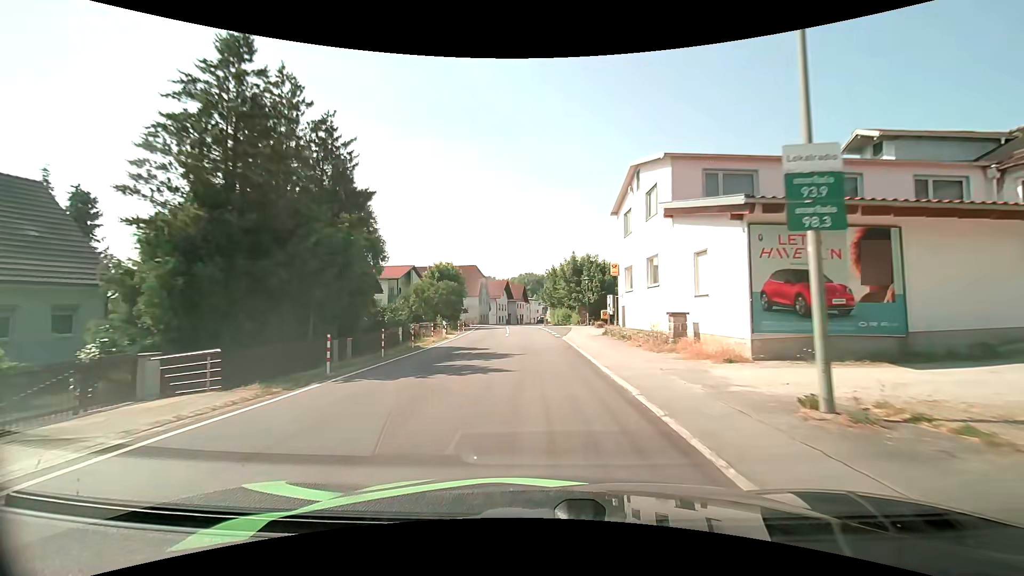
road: secondary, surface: asphalt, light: Day
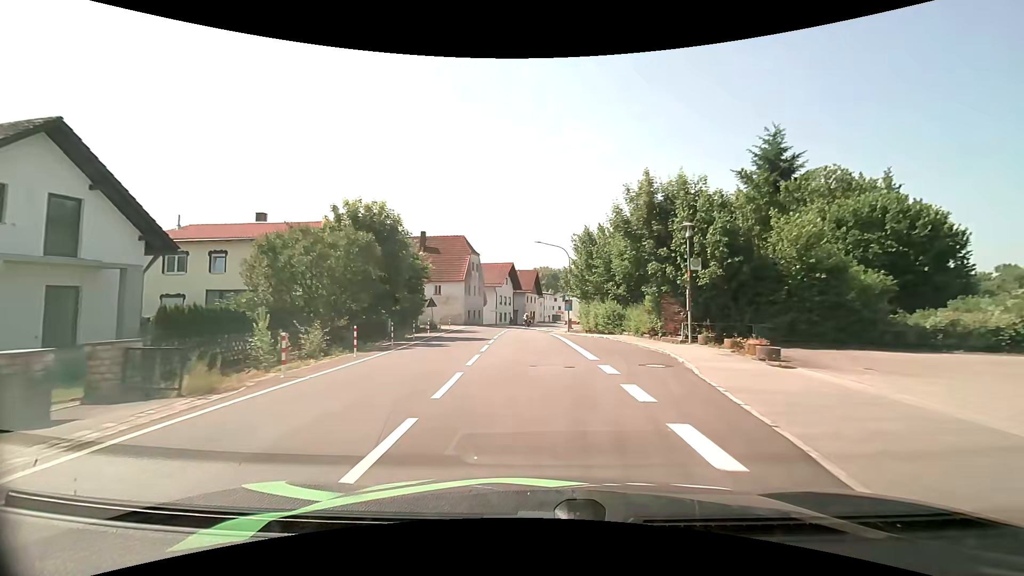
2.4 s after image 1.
(-0.4, +28.2) m; -1°
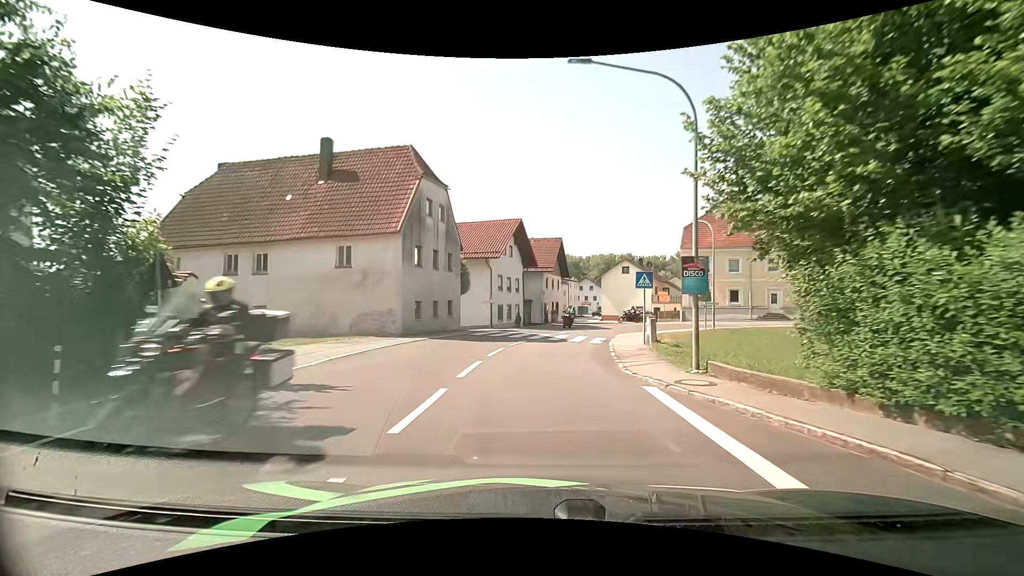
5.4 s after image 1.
(-0.6, +28.8) m; -2°
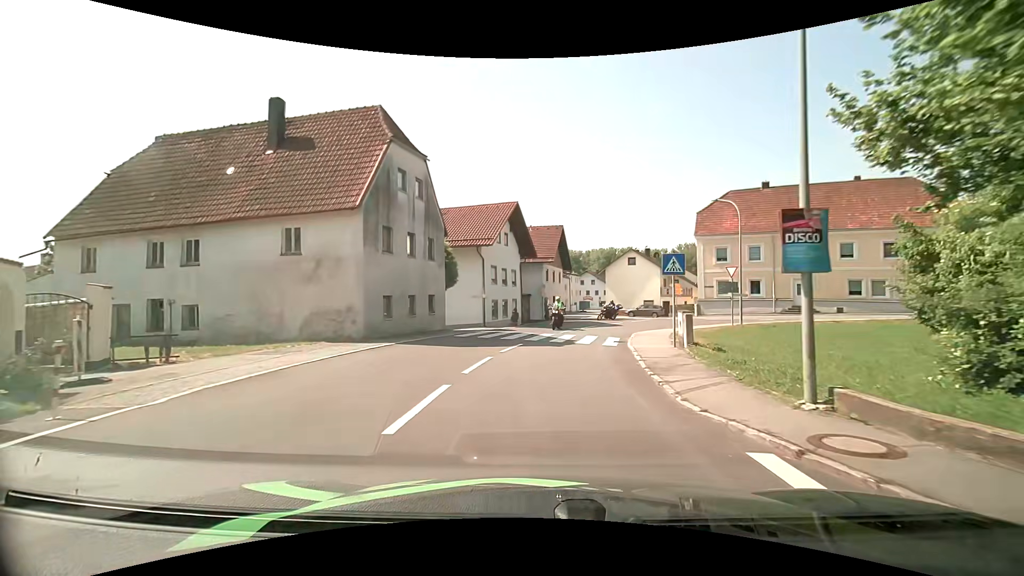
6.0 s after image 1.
(0.0, +4.7) m; 0°
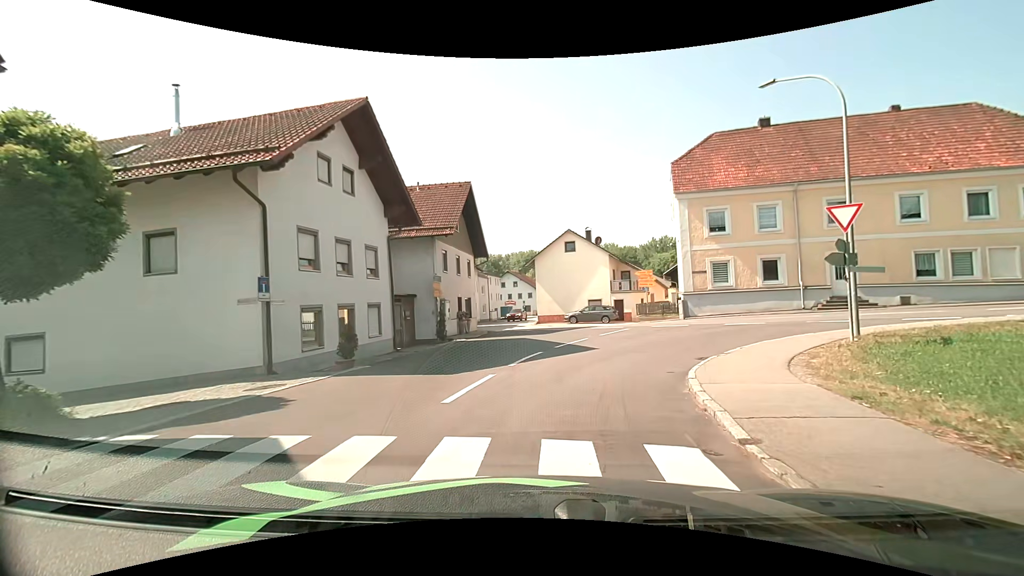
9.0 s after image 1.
(+1.1, +18.1) m; +8°
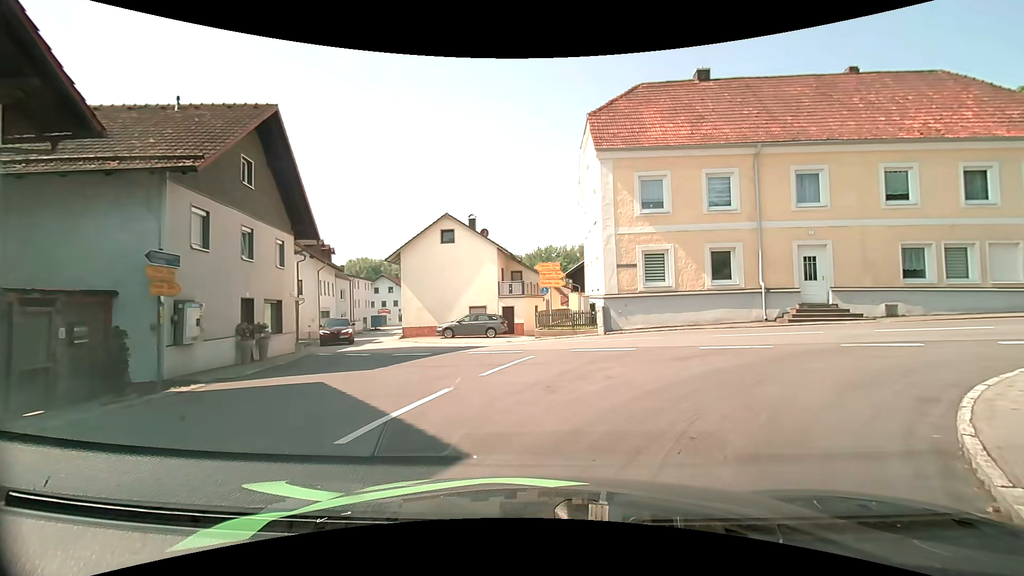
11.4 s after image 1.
(+1.0, +10.6) m; +13°
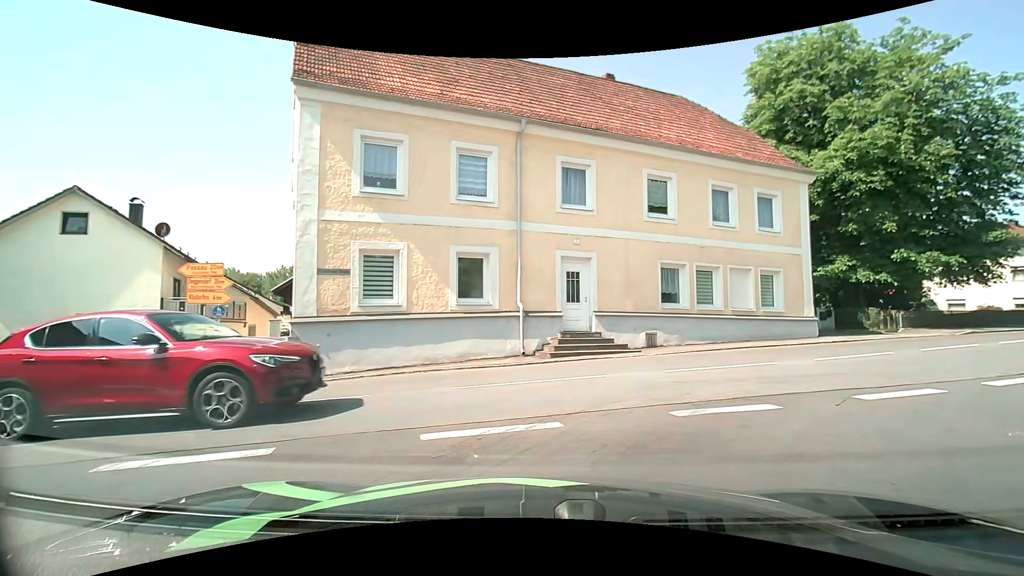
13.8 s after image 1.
(+1.6, +7.1) m; +29°
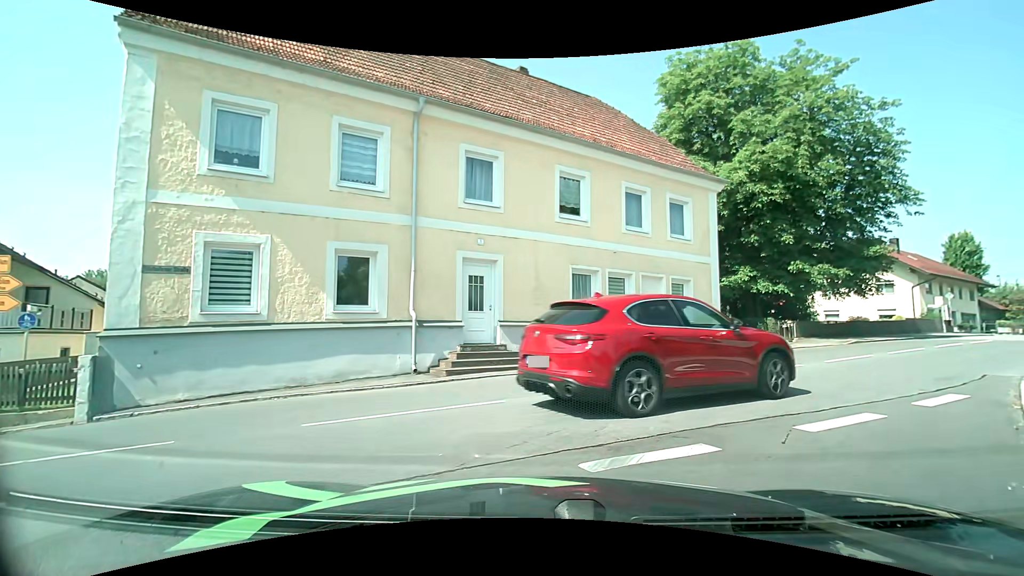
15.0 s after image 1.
(+0.1, +1.9) m; +8°
